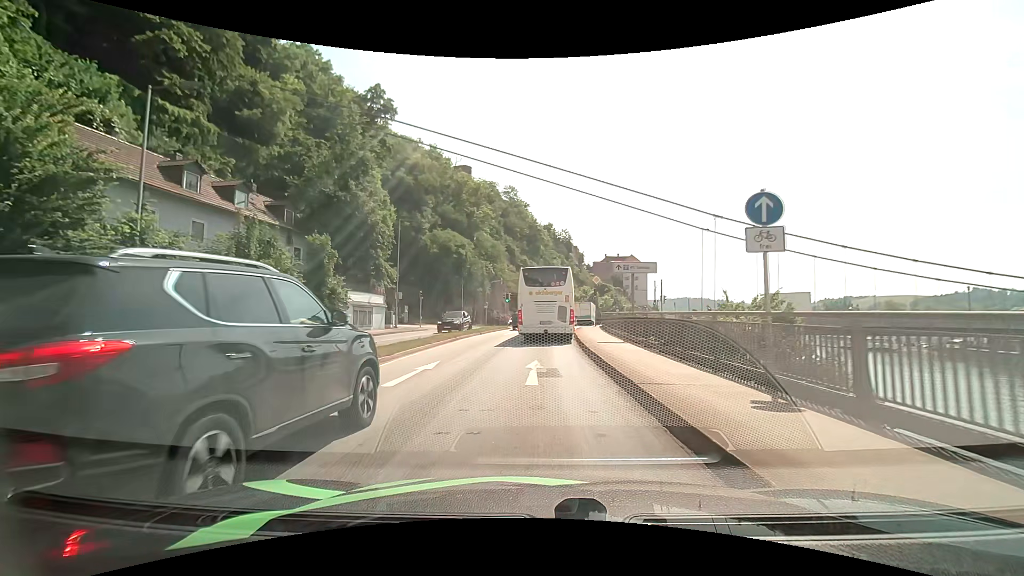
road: primary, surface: asphalt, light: Day
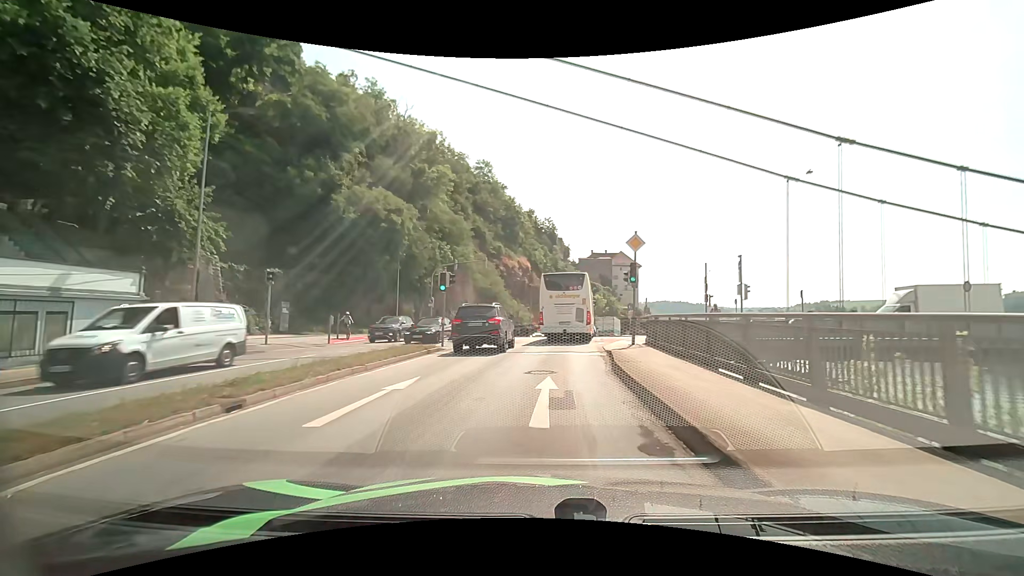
(+0.4, +25.2) m; +3°
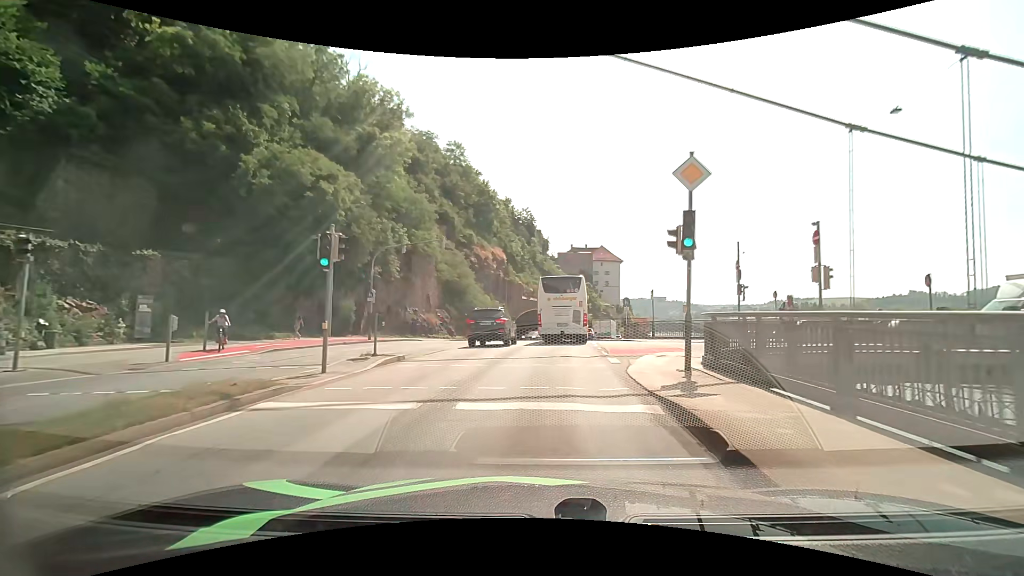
(+0.1, +10.4) m; +2°
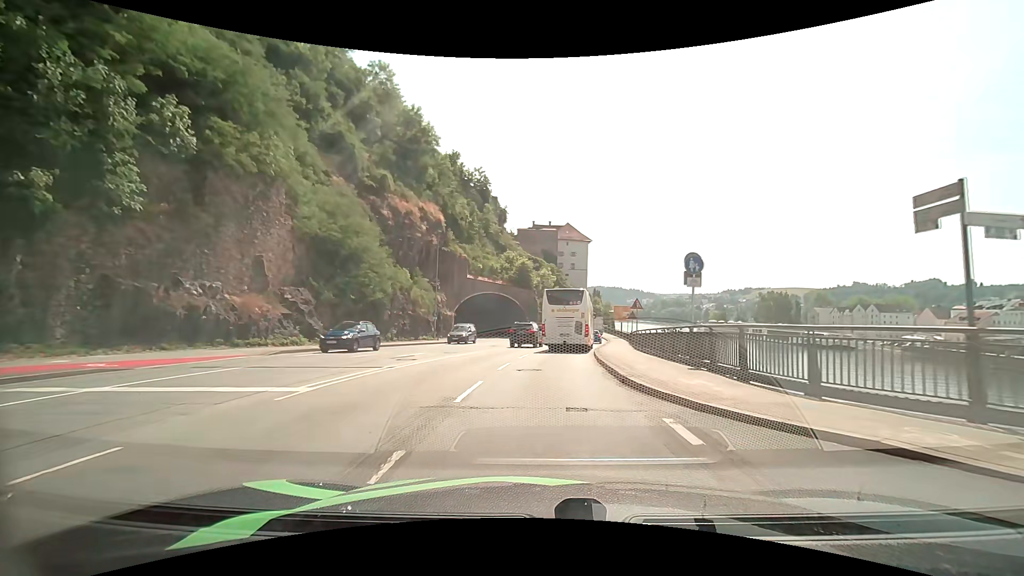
(+1.0, +26.5) m; +5°
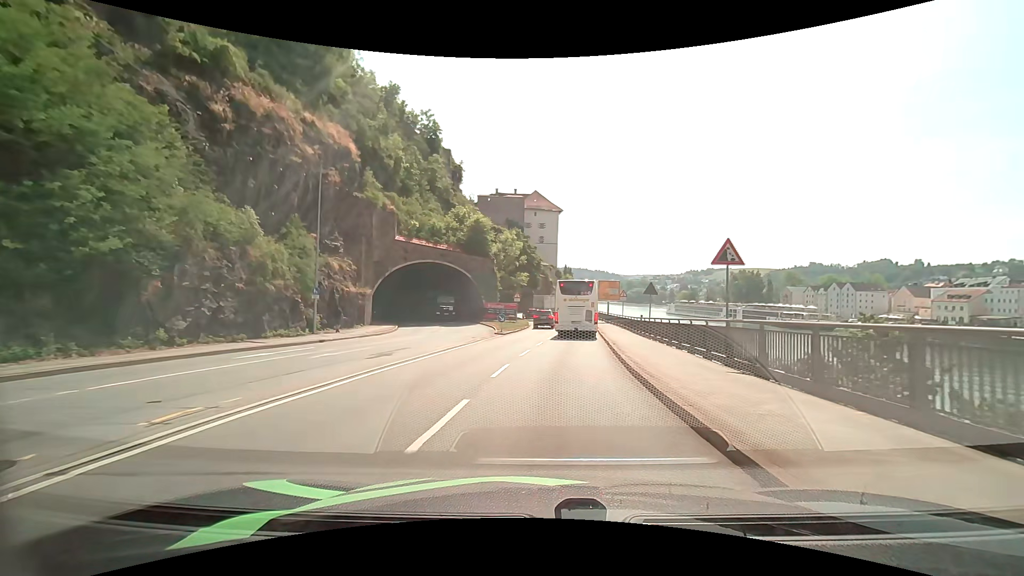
(+0.4, +20.7) m; +3°
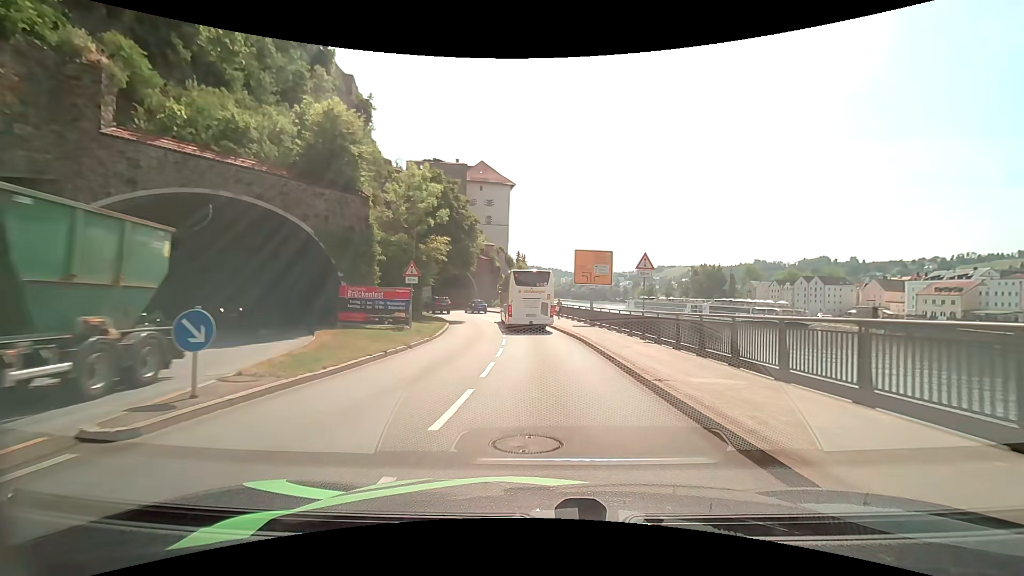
(+1.5, +27.7) m; +5°
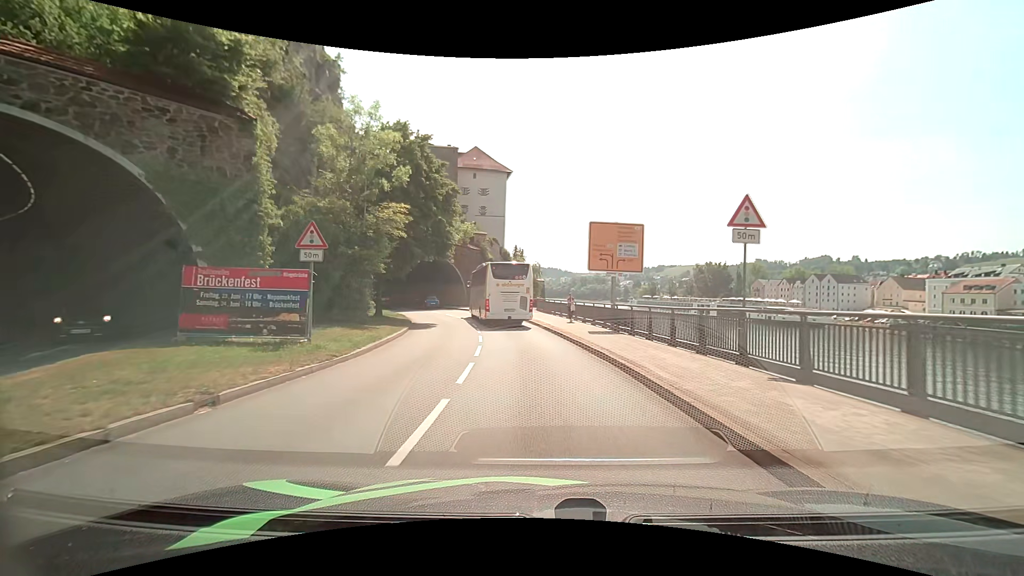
(+0.1, +10.4) m; 0°
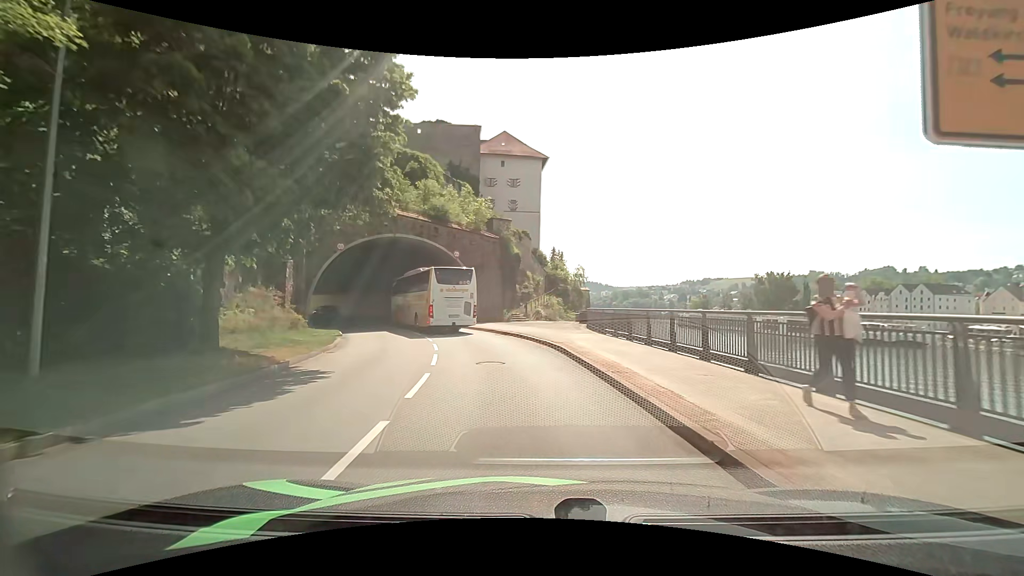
(-0.6, +19.4) m; -5°
(0, +10) (-2, +20) (-5, +29) (-9, +38) (-15, +47) (-20, +55) (-26, +63) (-34, +70) (-42, +76) (-50, +81) m
